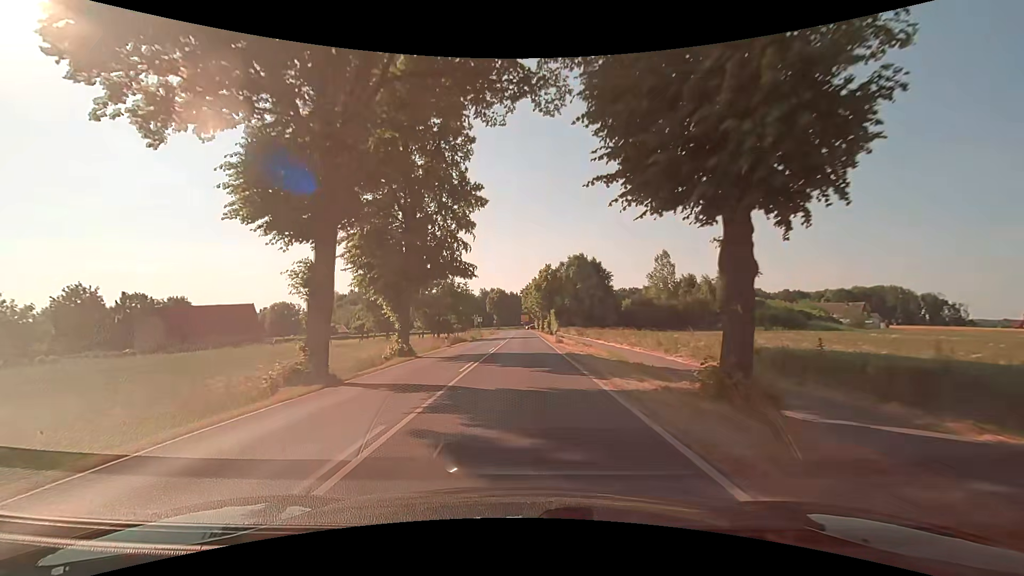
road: secondary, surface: asphalt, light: Day
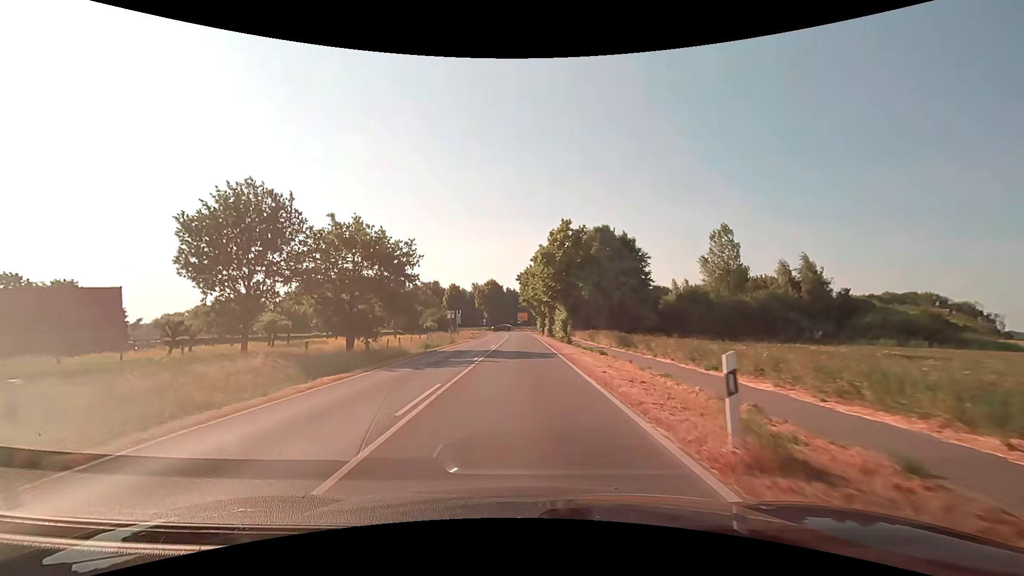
(+0.1, +31.2) m; 0°
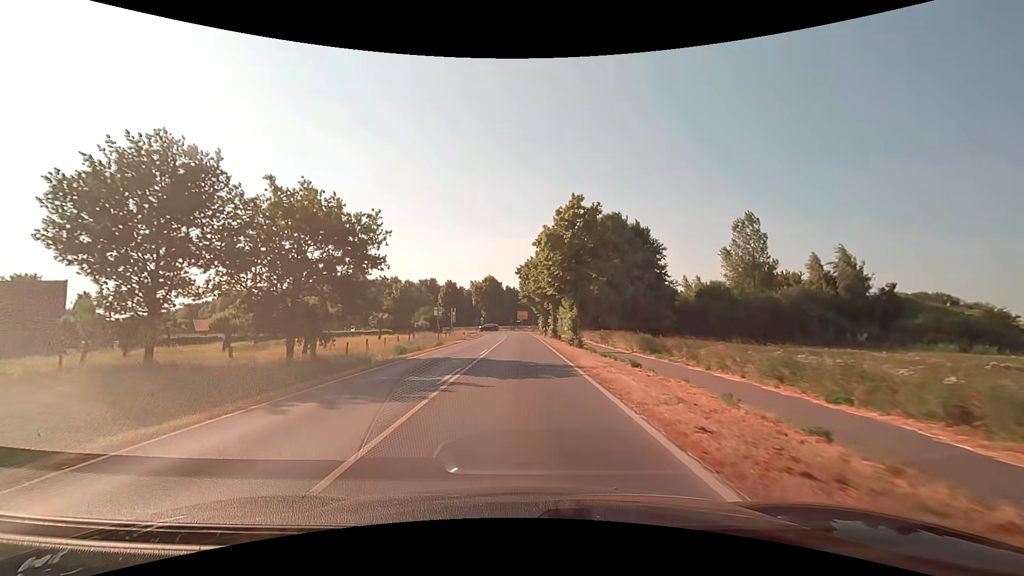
(0.0, +7.8) m; 0°
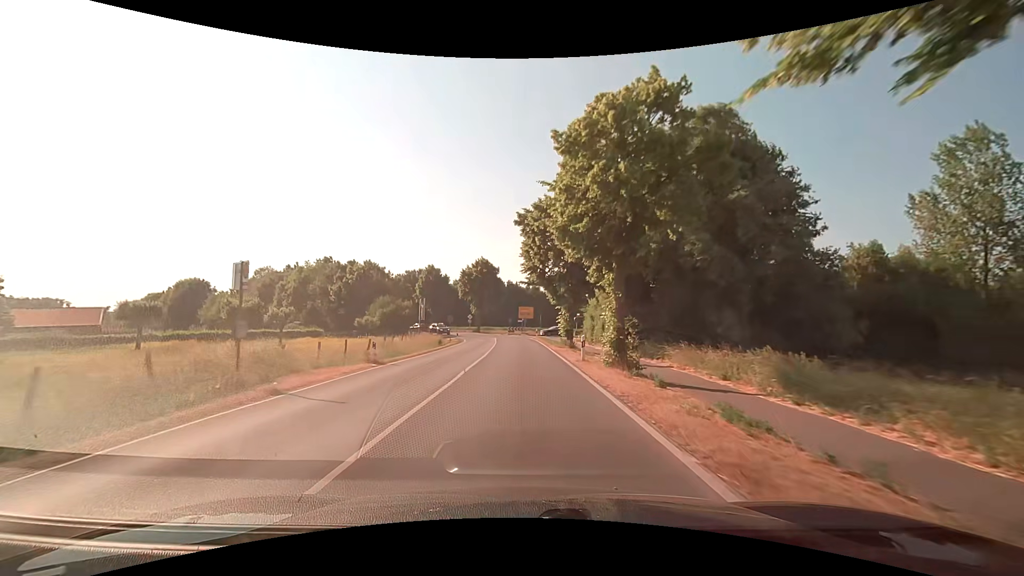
(-0.1, +31.3) m; 0°
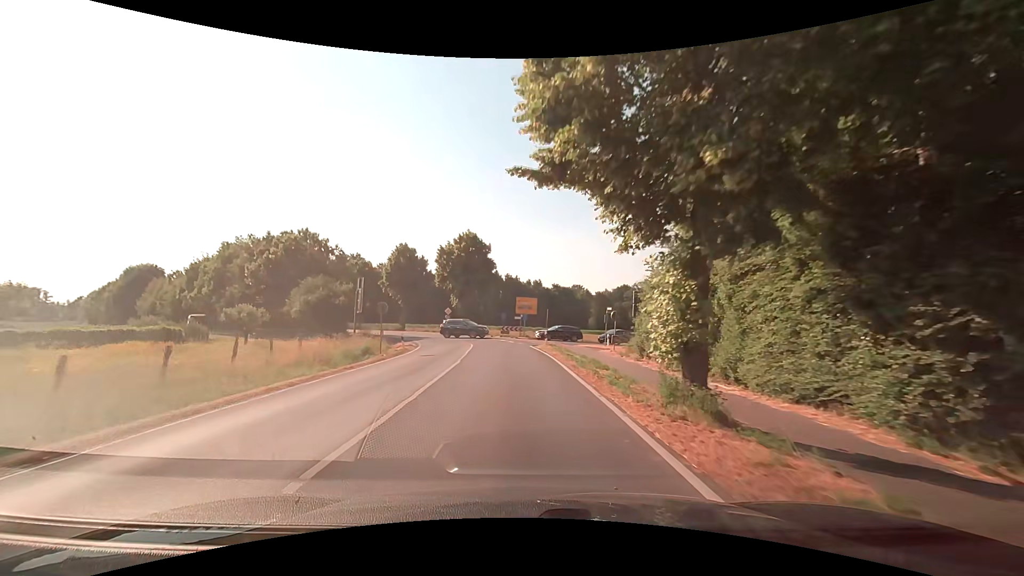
(0.0, +23.4) m; 0°
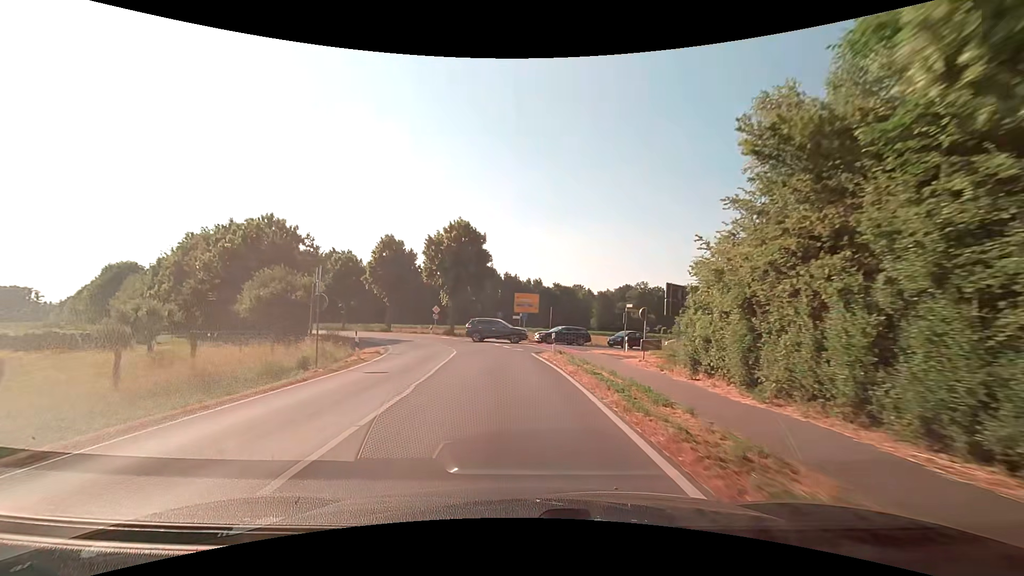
(0.0, +7.8) m; 0°
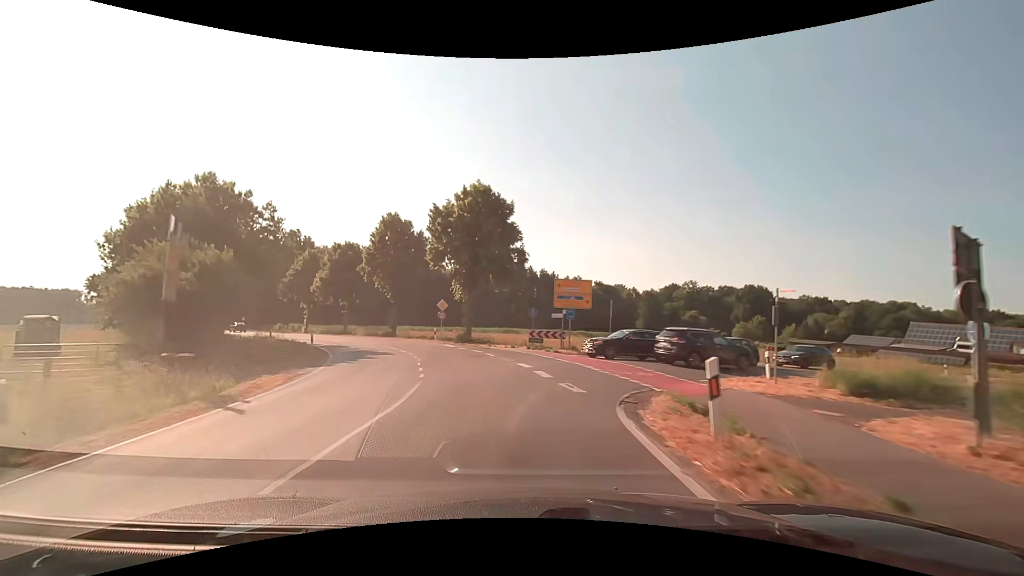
(-0.2, +15.6) m; -3°
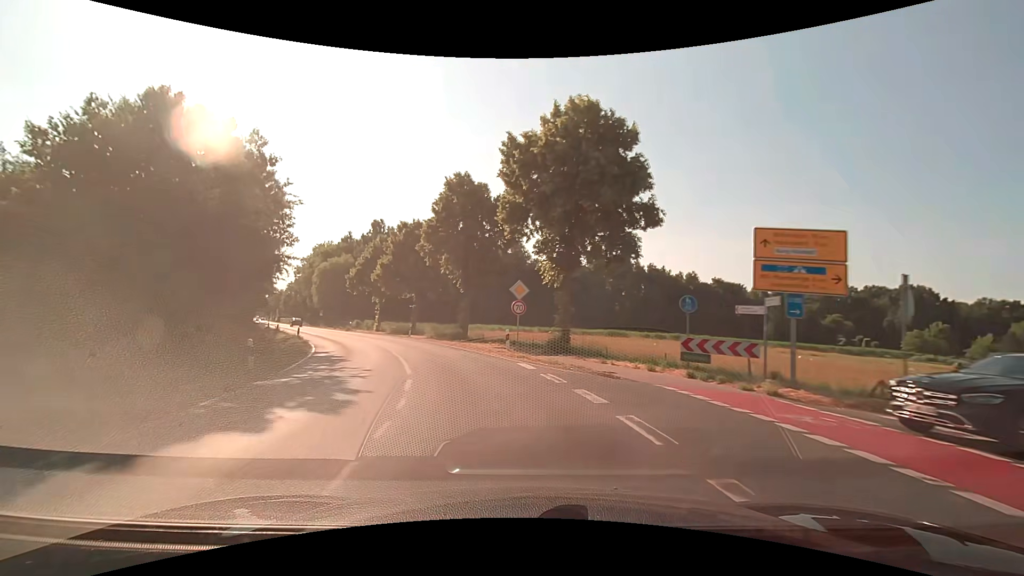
(-1.5, +15.5) m; -12°
